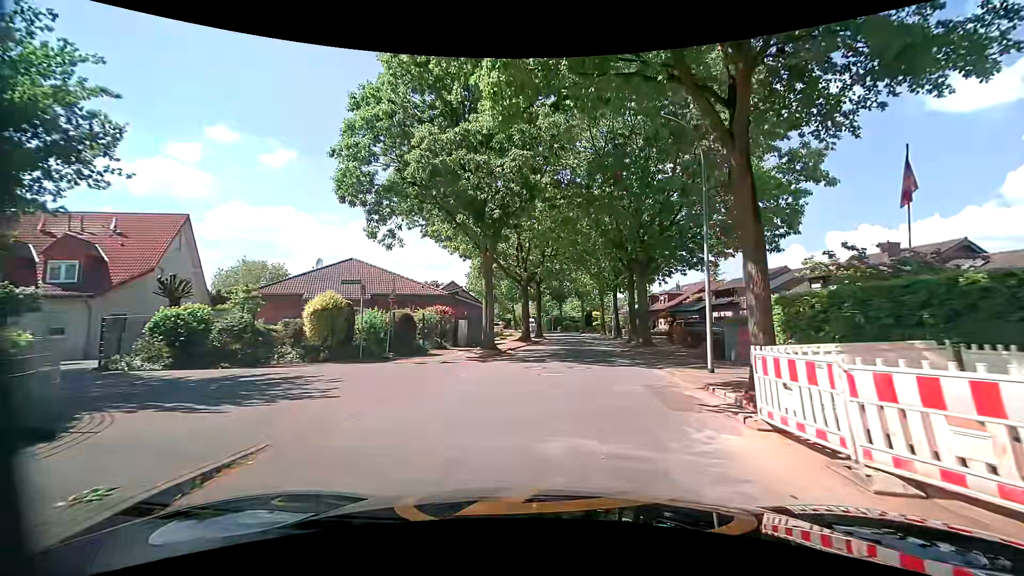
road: residential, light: Day
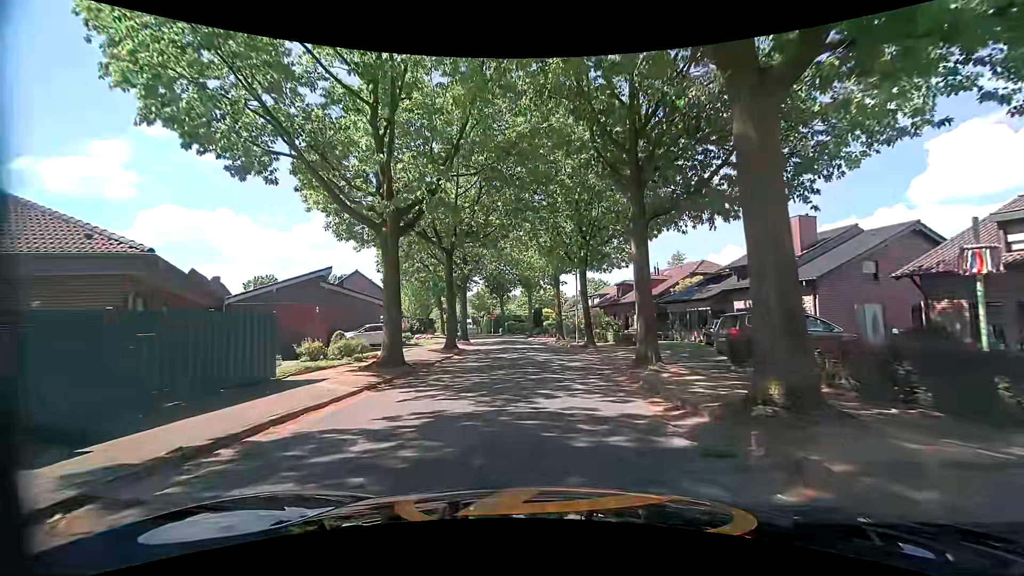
(+1.6, +20.9) m; +6°
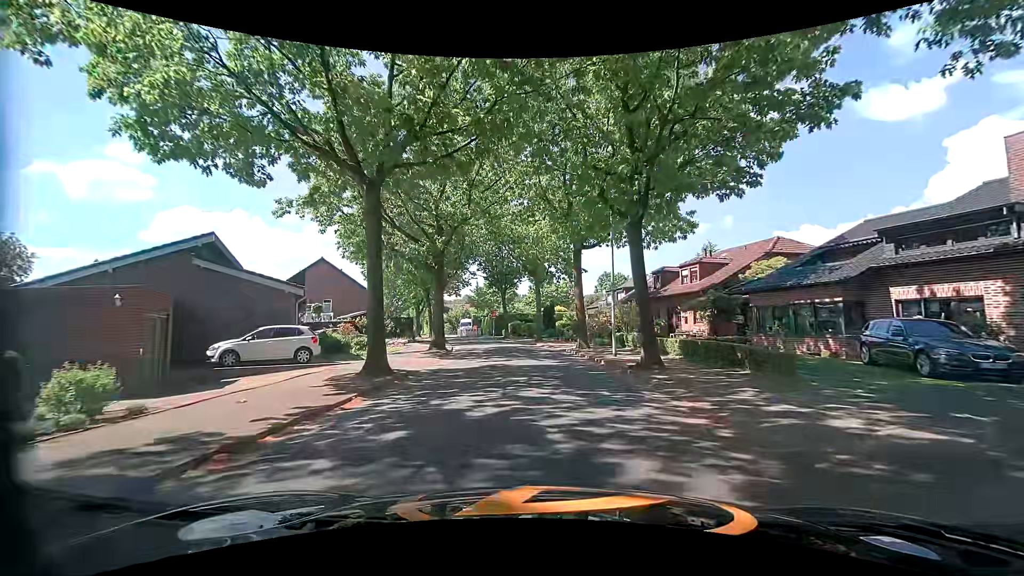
(-0.2, +13.1) m; -2°
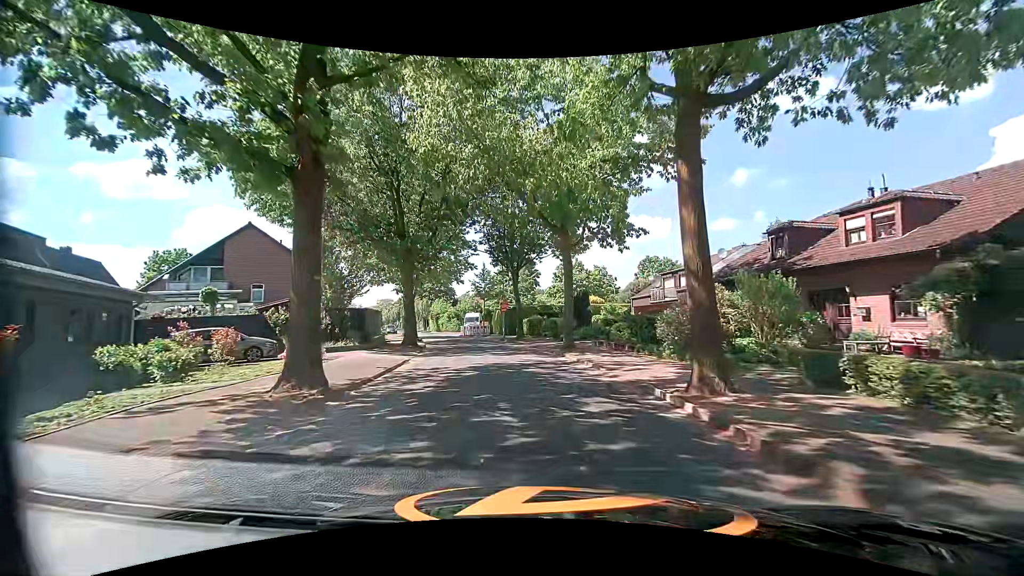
(-0.1, +17.0) m; -3°
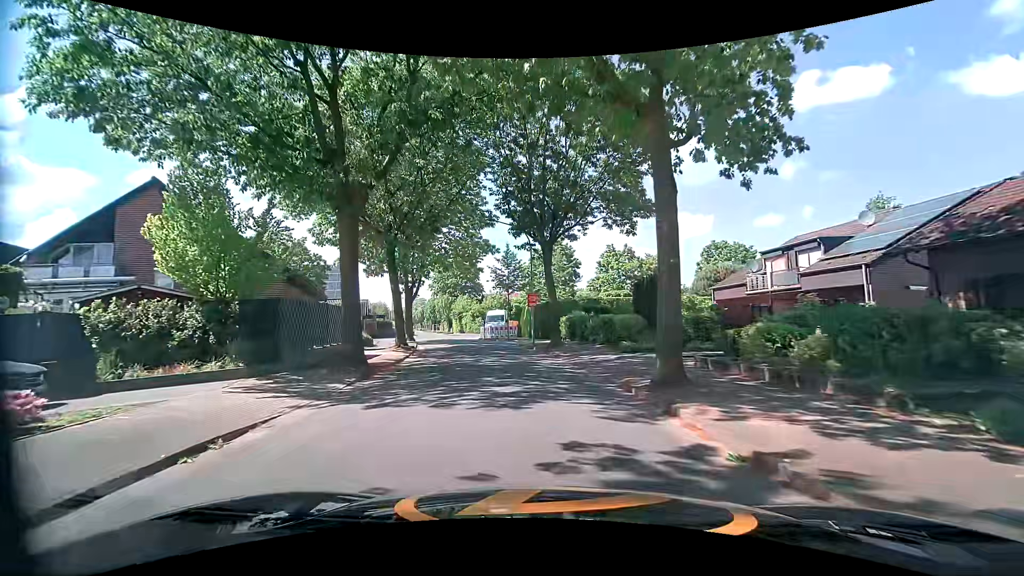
(-0.2, +12.6) m; -3°
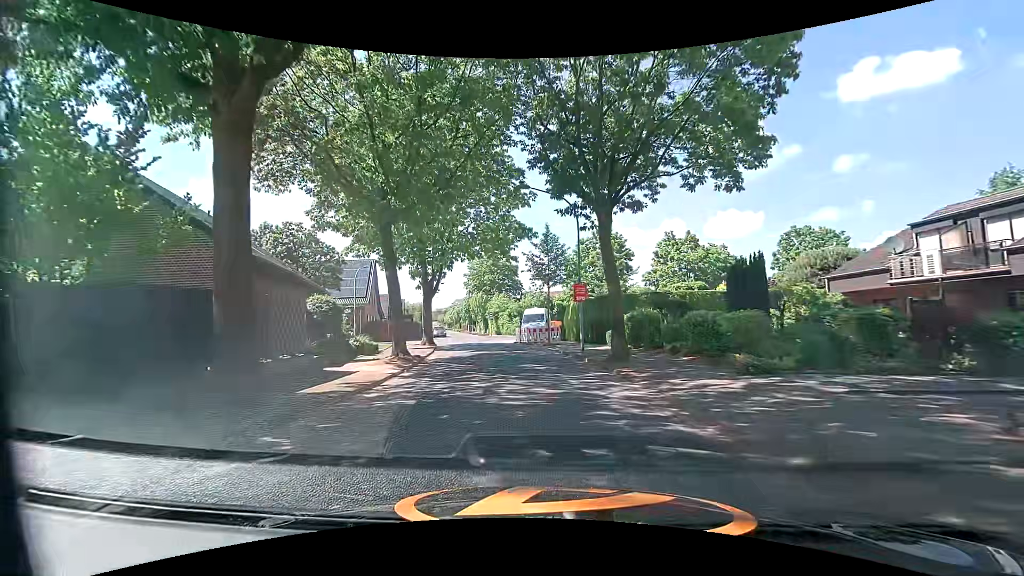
(-0.3, +7.7) m; -5°
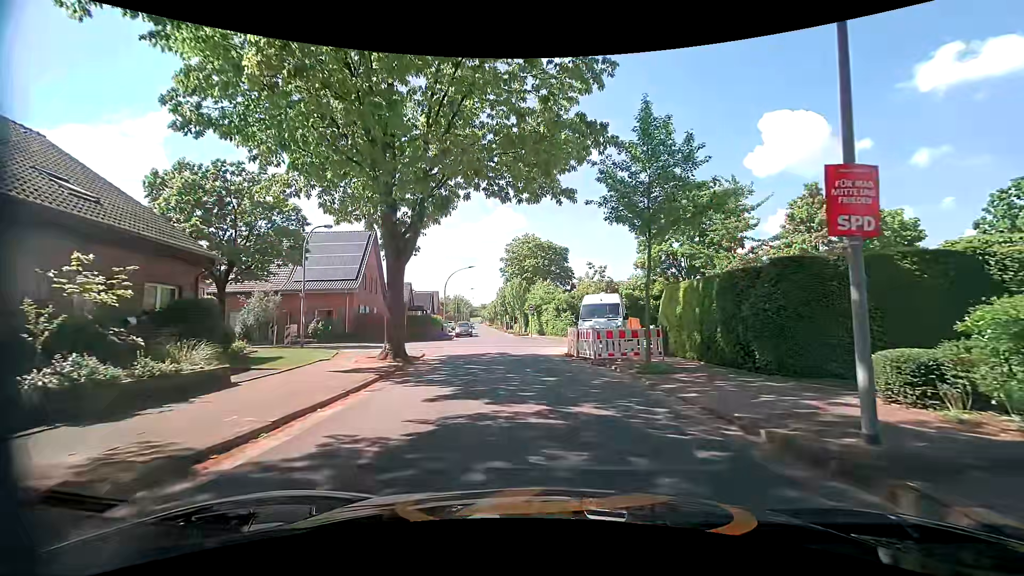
(-1.0, +16.8) m; -6°
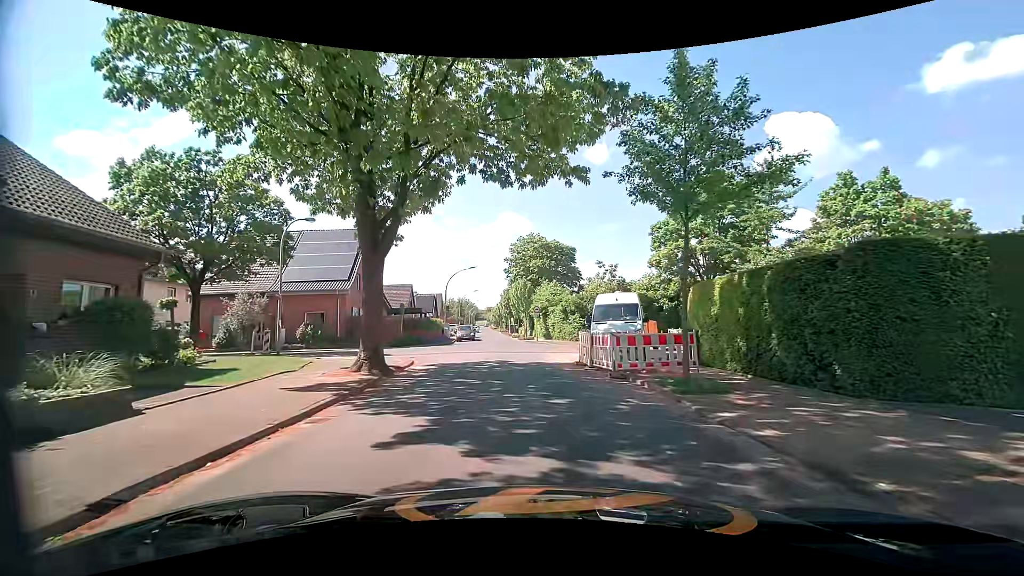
(0.0, +2.9) m; -1°
